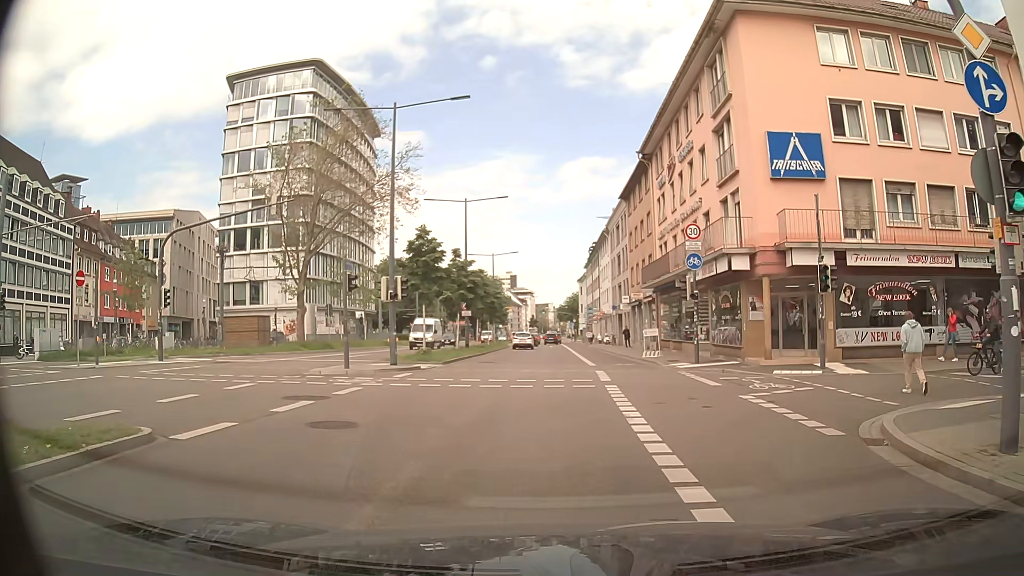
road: primary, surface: asphalt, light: Day
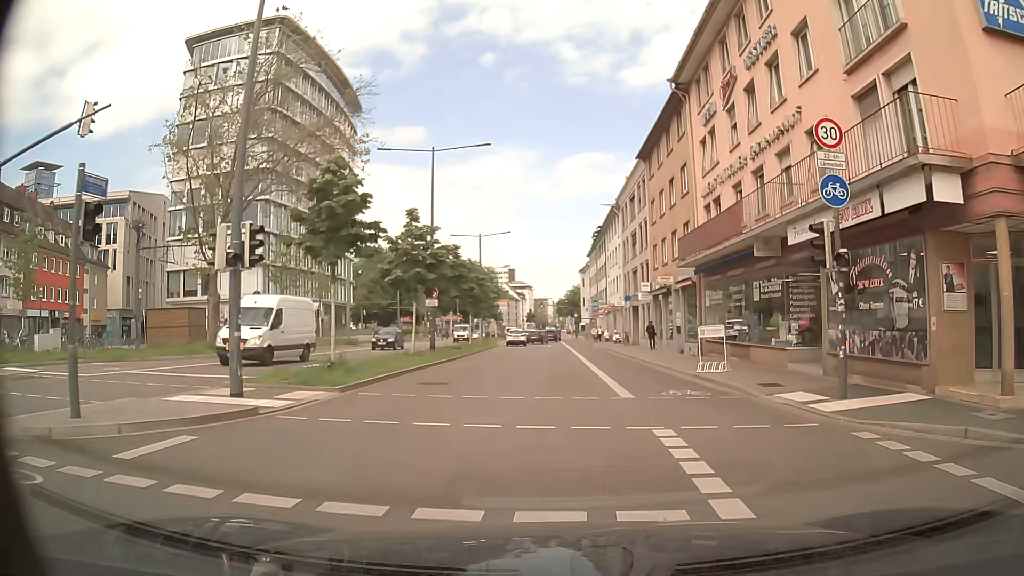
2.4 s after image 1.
(+0.1, +12.8) m; 0°
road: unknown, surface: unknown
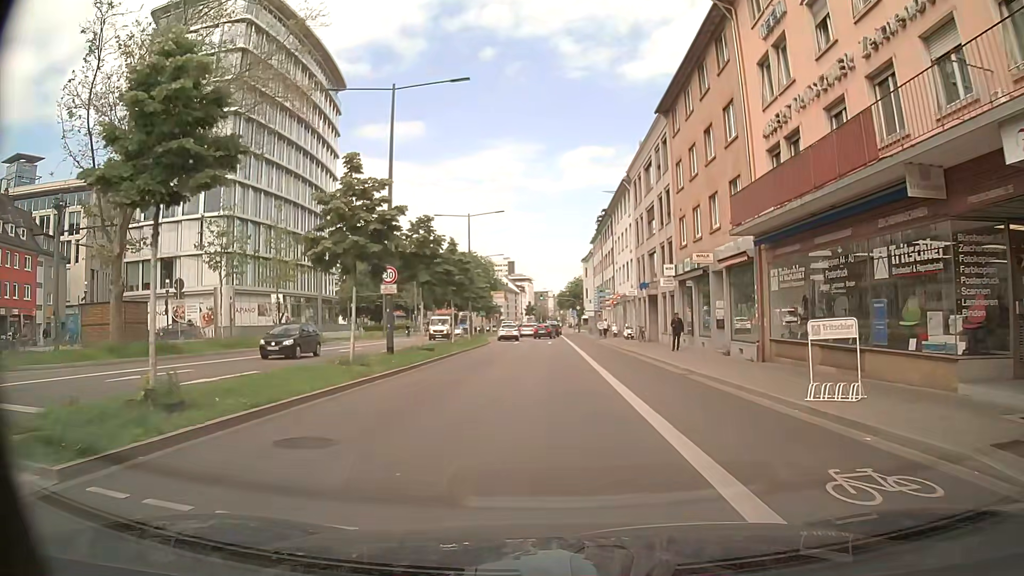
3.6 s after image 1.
(0.0, +8.7) m; +1°
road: primary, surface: asphalt
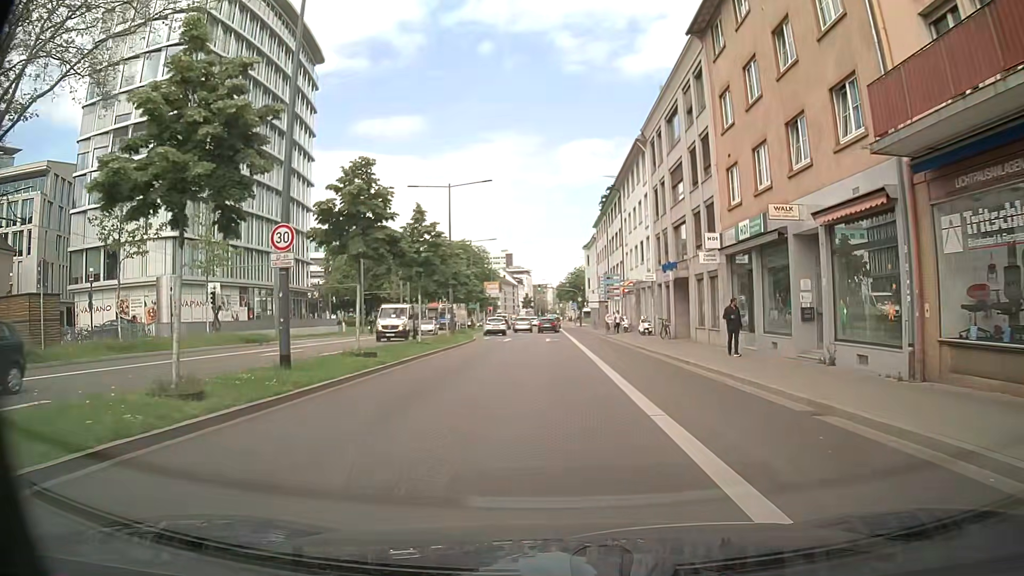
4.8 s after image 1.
(-0.1, +9.6) m; -1°
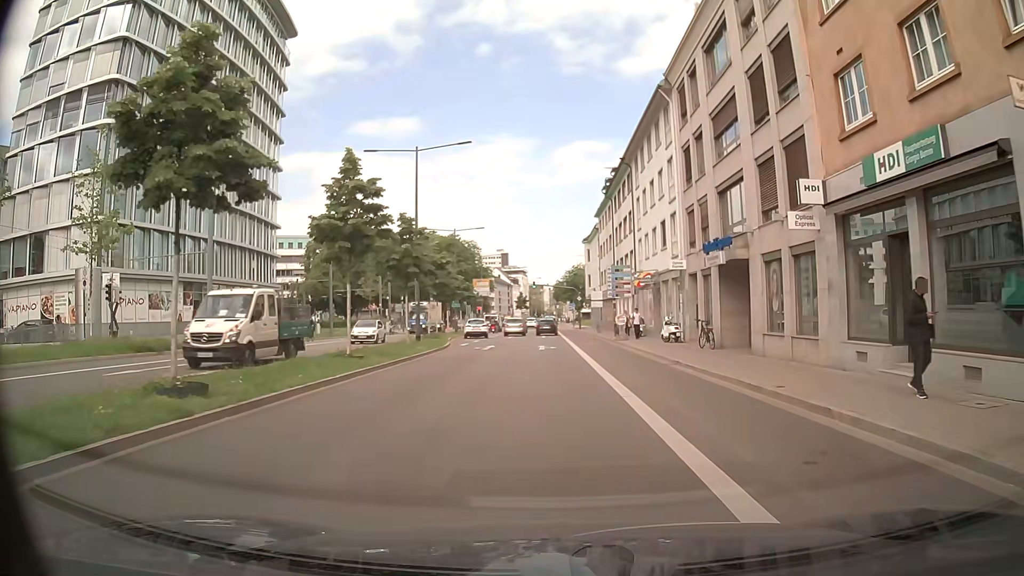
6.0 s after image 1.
(+0.1, +10.2) m; +1°
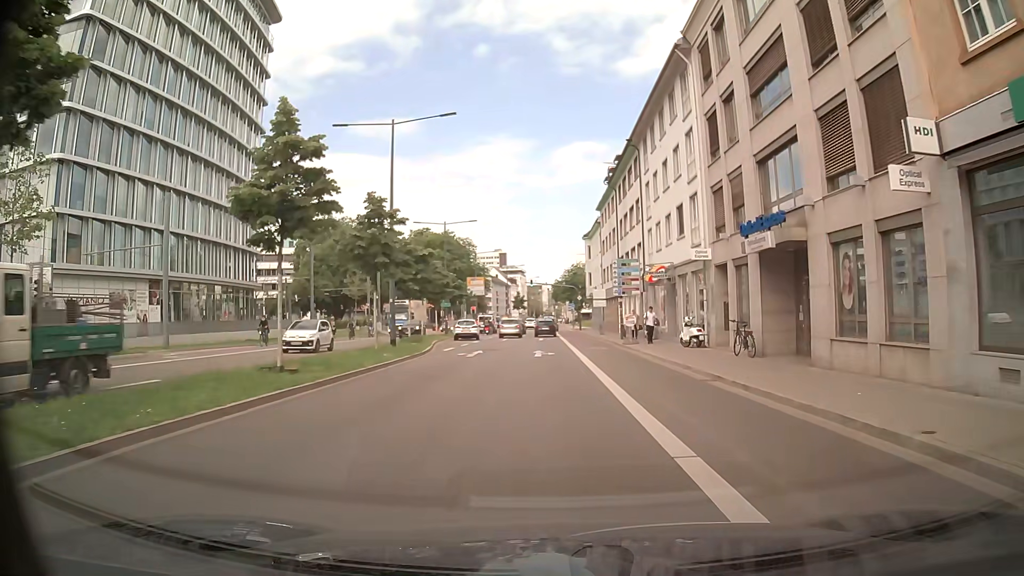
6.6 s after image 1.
(+0.1, +5.1) m; 0°
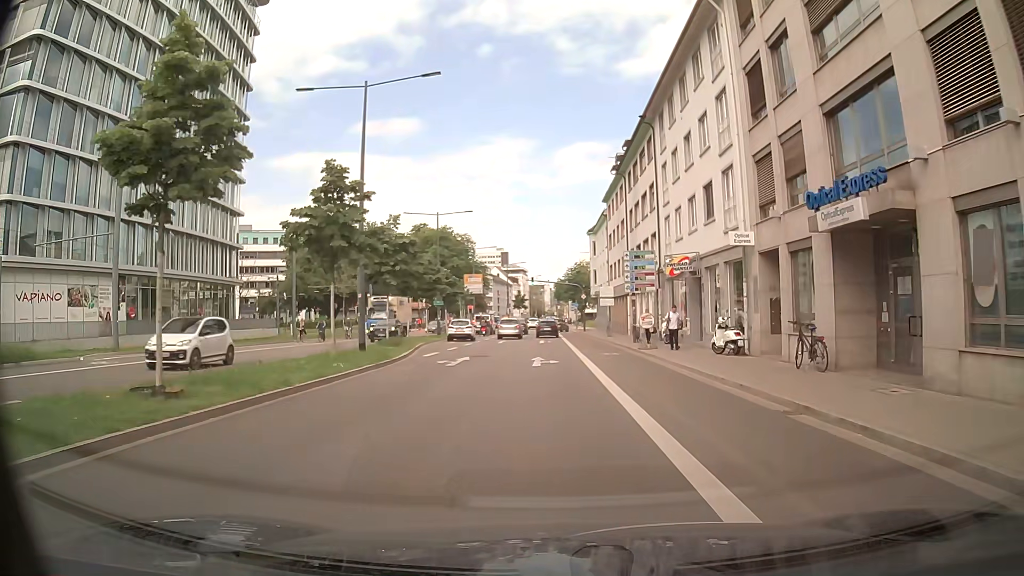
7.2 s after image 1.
(0.0, +5.1) m; -1°
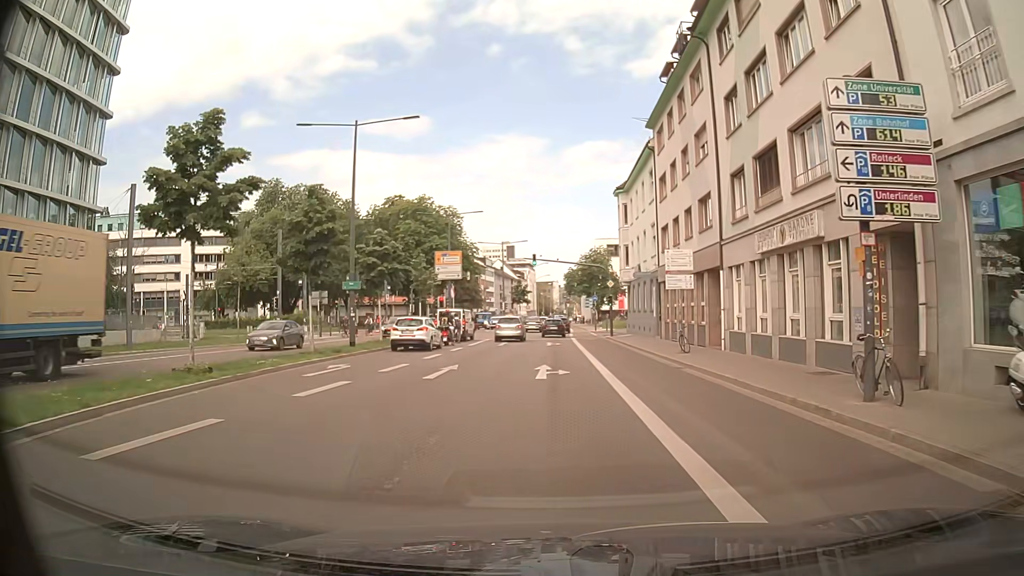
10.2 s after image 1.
(+0.7, +25.7) m; +1°
(0, +10) (0, +20) (0, +30) (0, +40) (0, +50) (0, +60) (0, +70) (+1, +80) (+1, +90) (+1, +100) m
